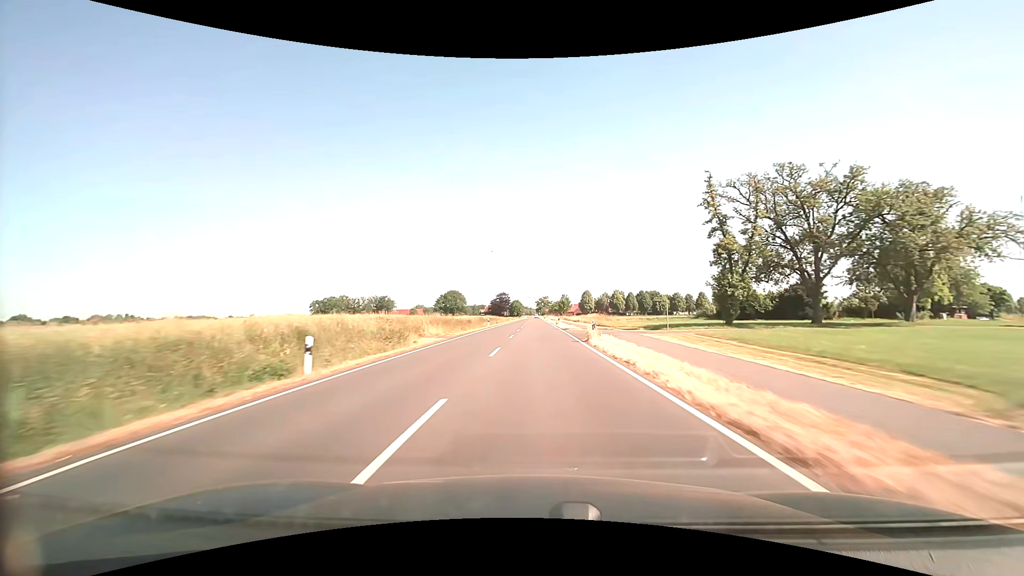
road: secondary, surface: asphalt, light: Day
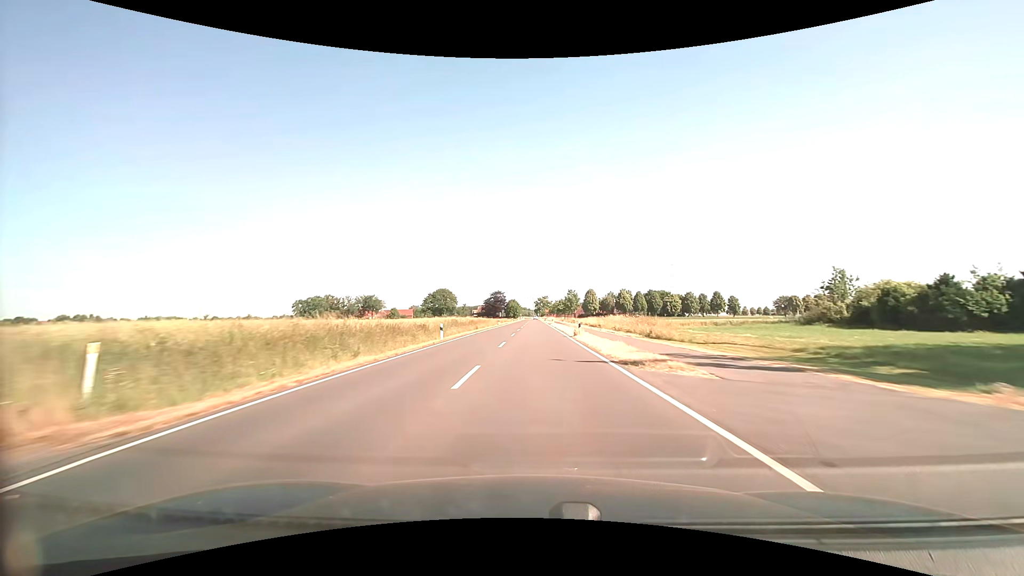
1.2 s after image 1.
(0.0, +30.8) m; 0°
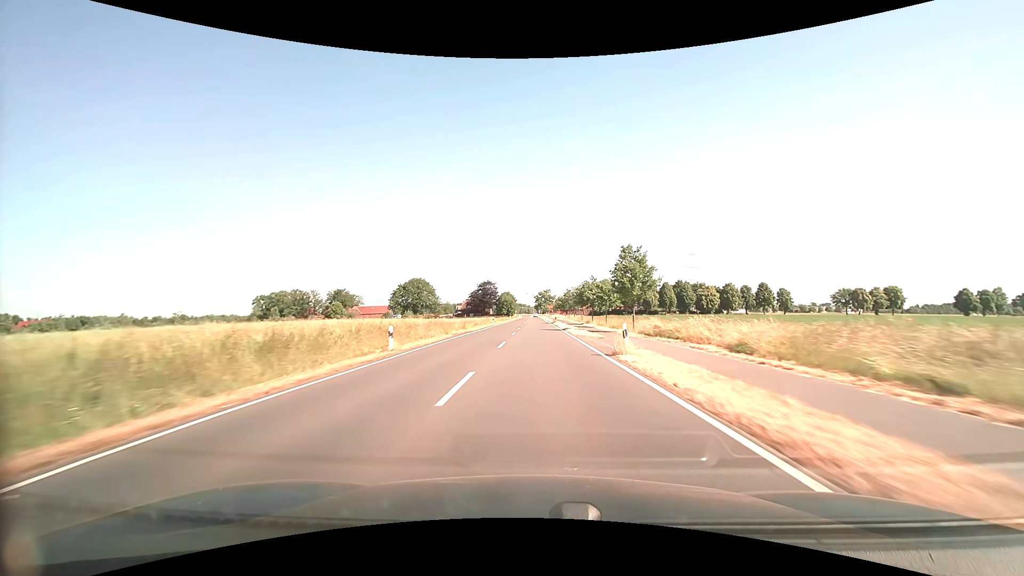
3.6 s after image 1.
(-0.1, +62.0) m; 0°
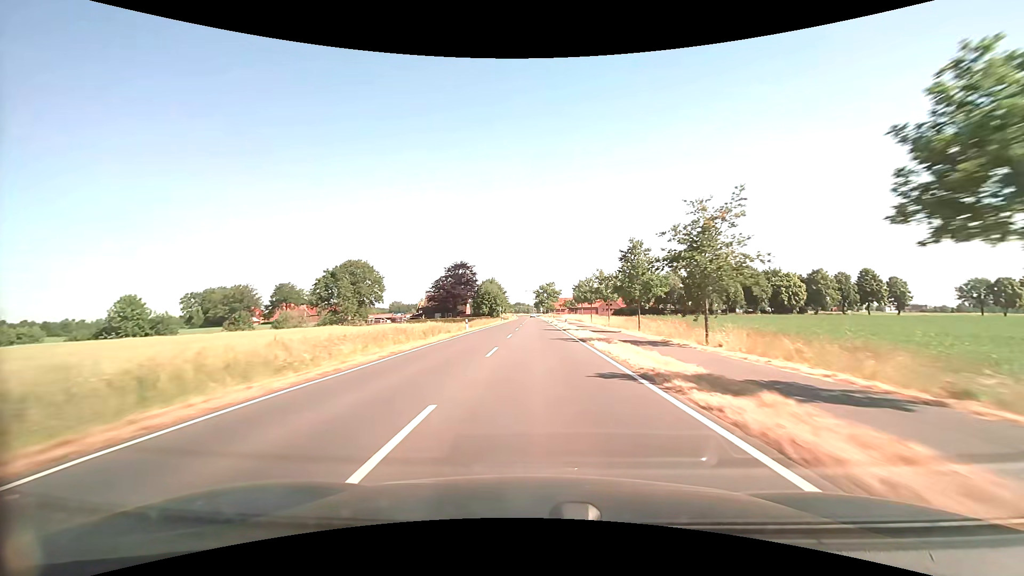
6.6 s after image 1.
(+0.2, +76.4) m; 0°
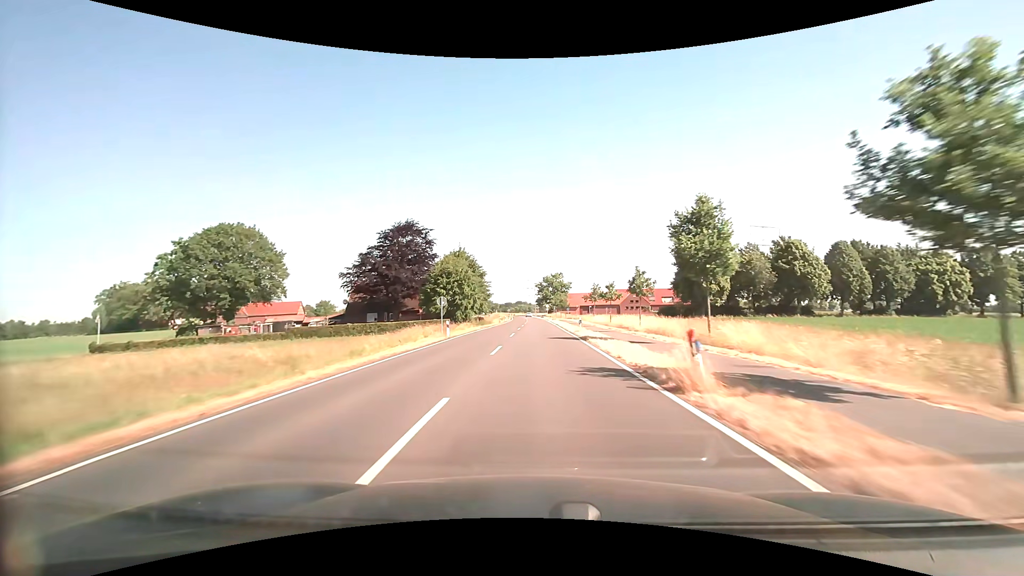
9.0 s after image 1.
(-0.1, +59.7) m; 0°
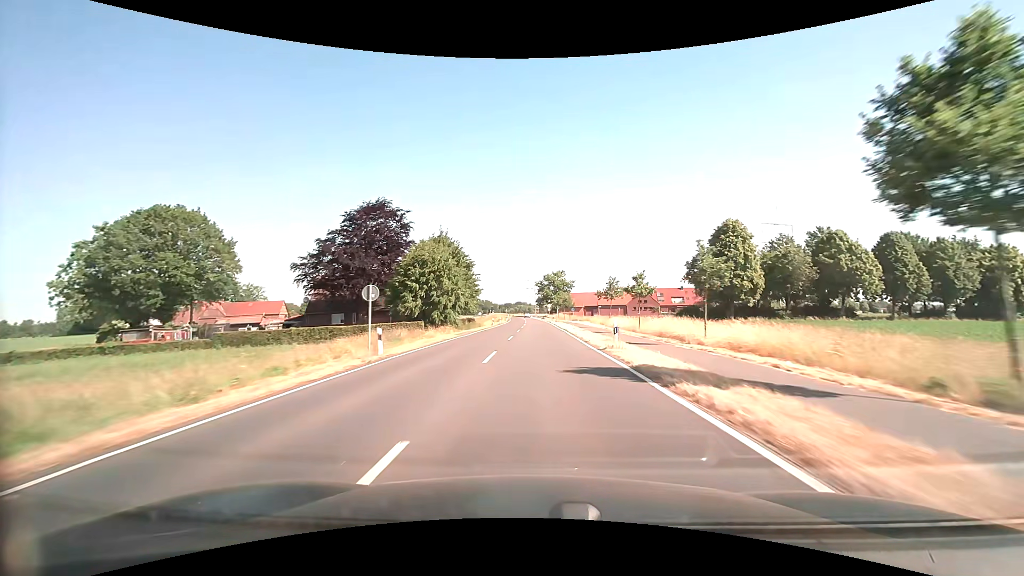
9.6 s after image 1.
(0.0, +14.5) m; 0°
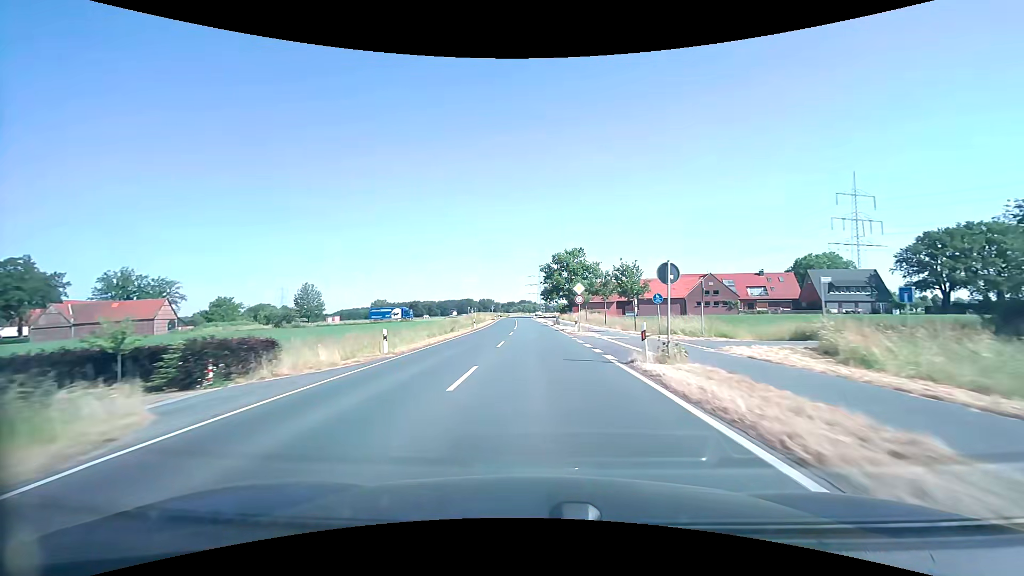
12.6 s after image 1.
(+0.3, +64.9) m; 0°
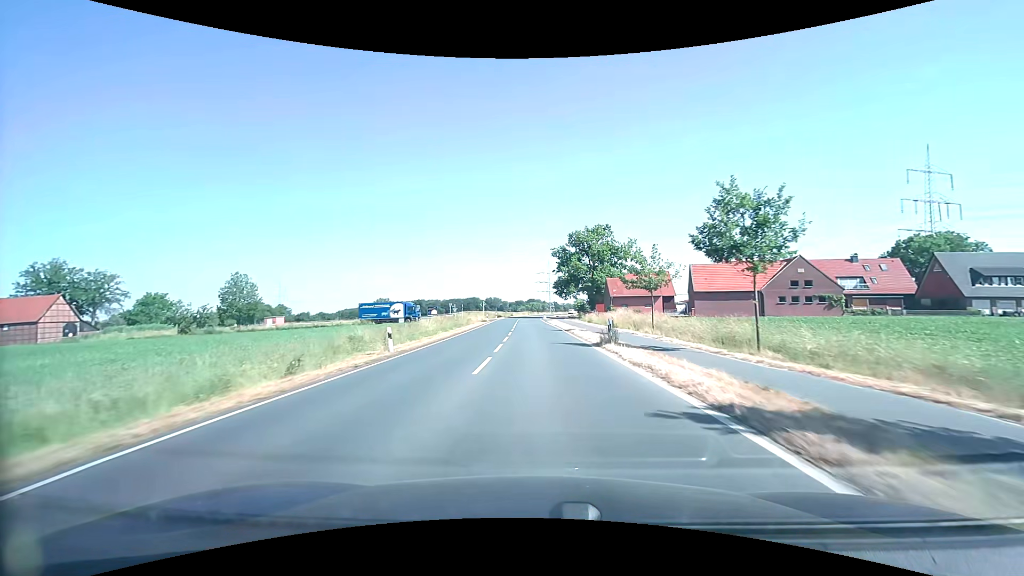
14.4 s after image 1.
(-0.4, +33.2) m; -1°
(0, +10) (0, +20) (0, +30) (0, +40) (-1, +50) (-1, +60) (-1, +70) (-1, +80) (-1, +90) (-1, +100) m
